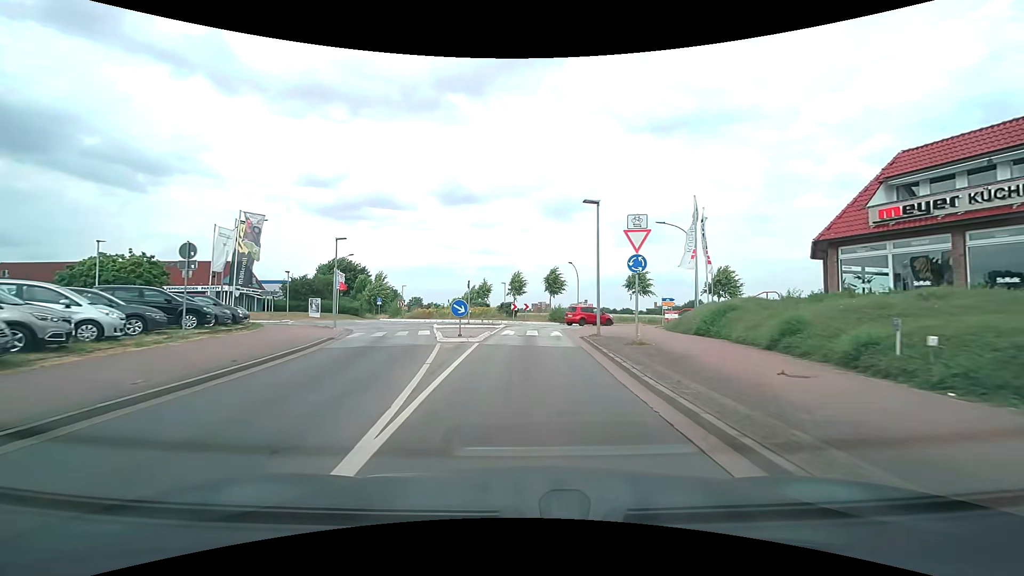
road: tertiary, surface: asphalt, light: Day
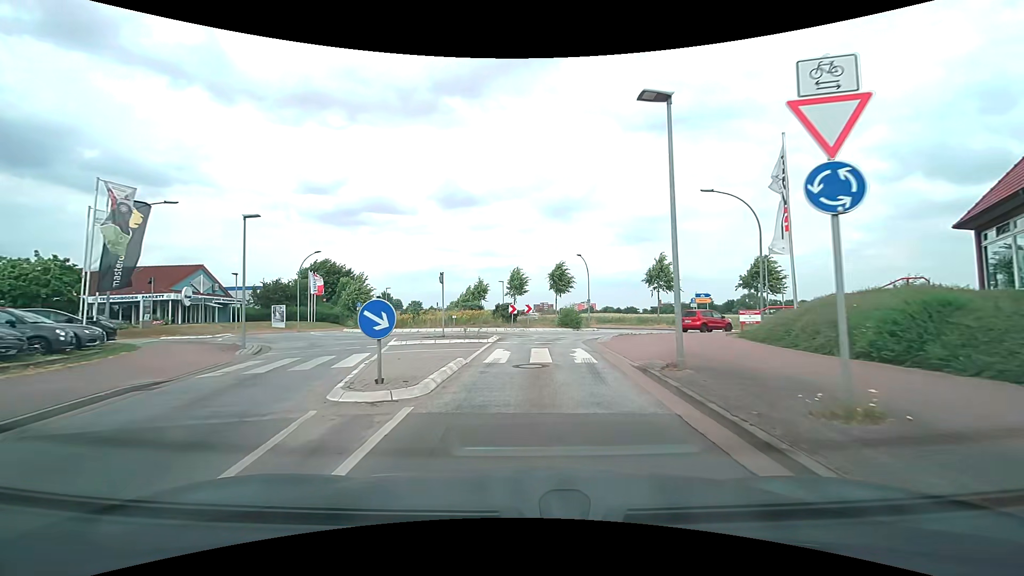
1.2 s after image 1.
(0.0, +9.5) m; -1°
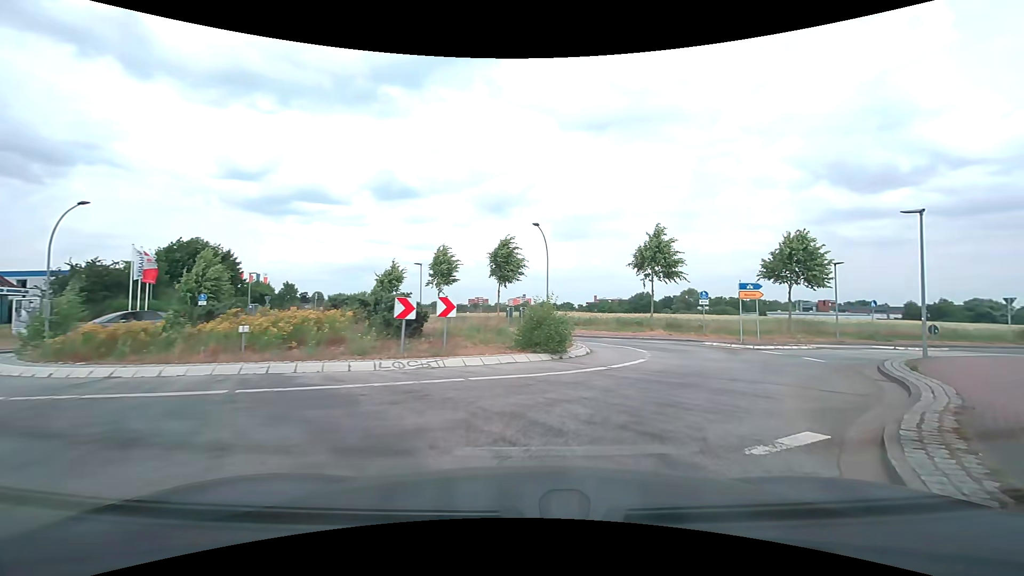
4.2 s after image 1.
(+0.3, +18.6) m; +7°
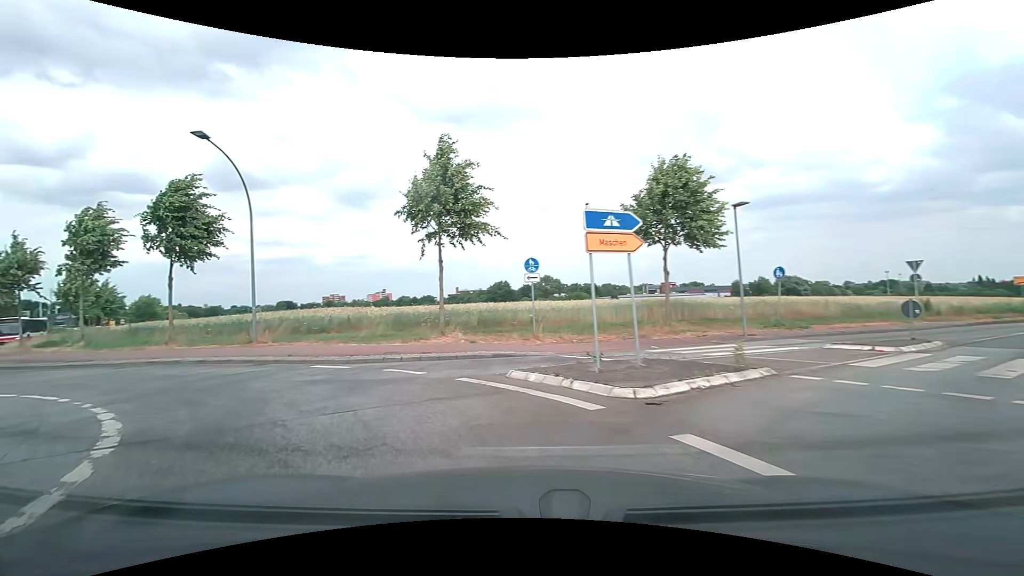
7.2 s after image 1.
(+6.5, +16.5) m; +17°
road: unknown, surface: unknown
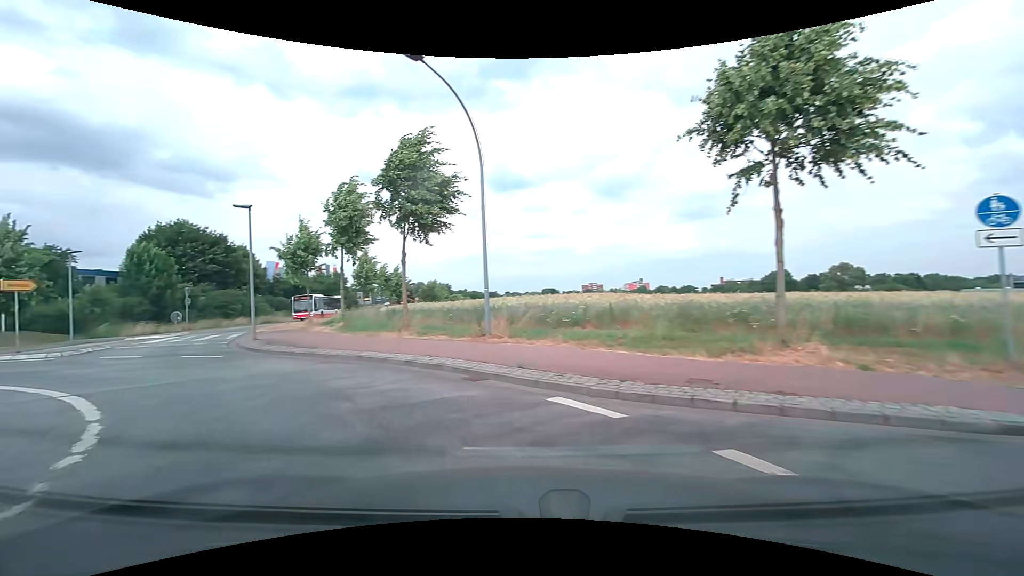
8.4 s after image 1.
(-1.9, +7.4) m; -29°
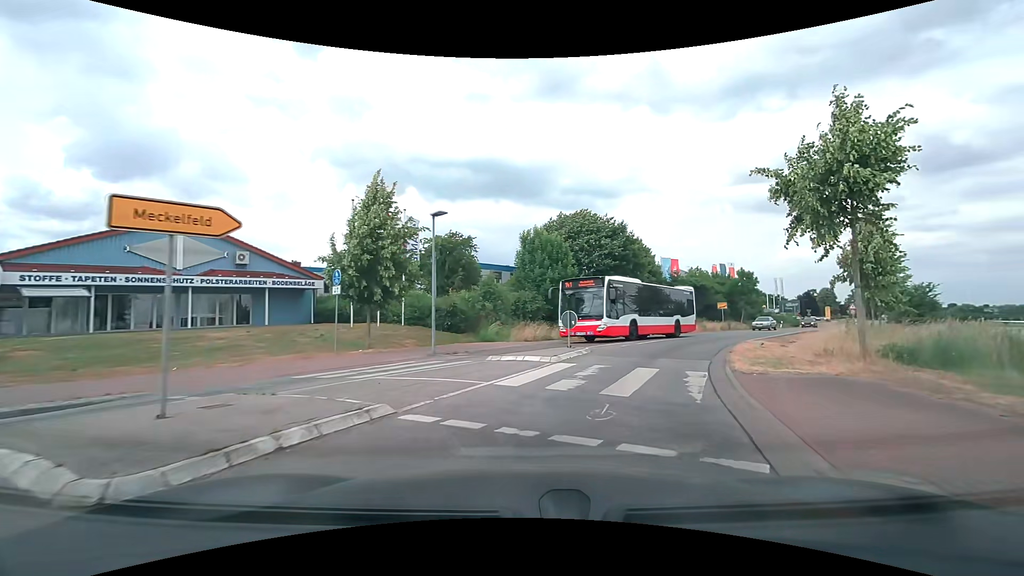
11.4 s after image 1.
(-9.8, +16.0) m; -42°
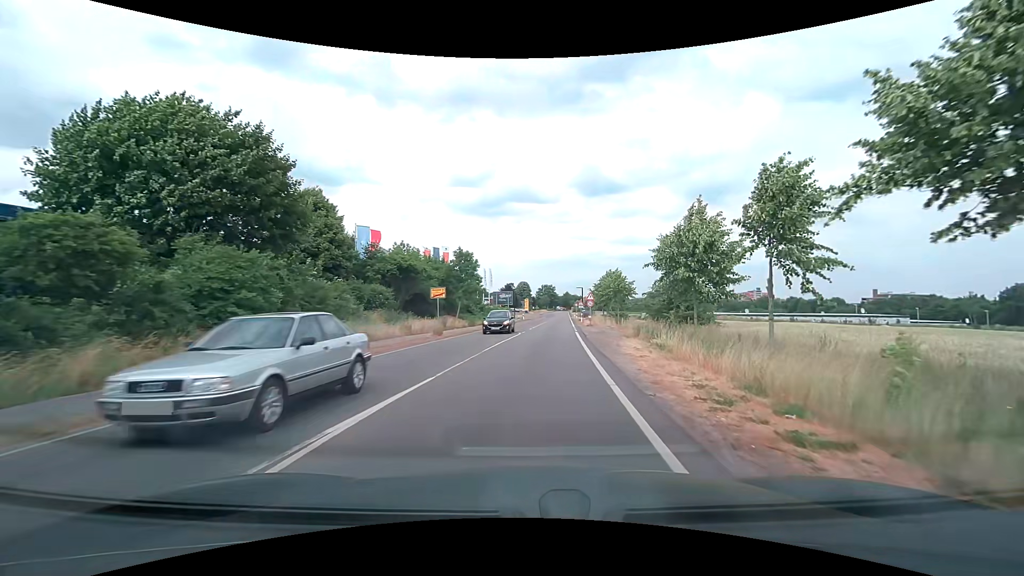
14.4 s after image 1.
(+8.2, +24.5) m; +32°
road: secondary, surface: asphalt
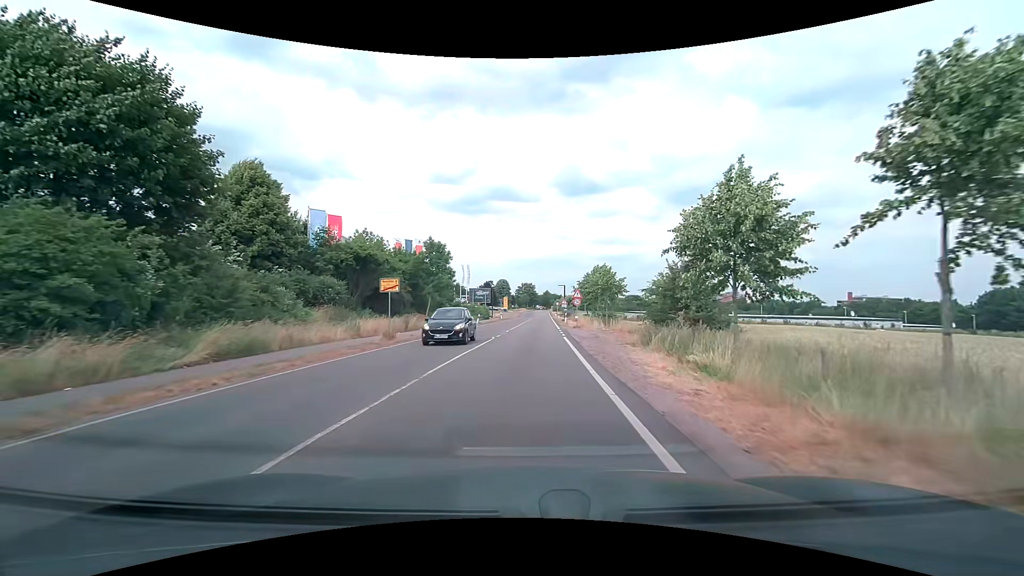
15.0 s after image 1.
(+0.1, +6.5) m; +2°
(0, +10) (0, +20) (+1, +30) (+1, +40) (+1, +50) (+2, +60) (+2, +70) (+3, +80) (+3, +90) (+4, +100) m
